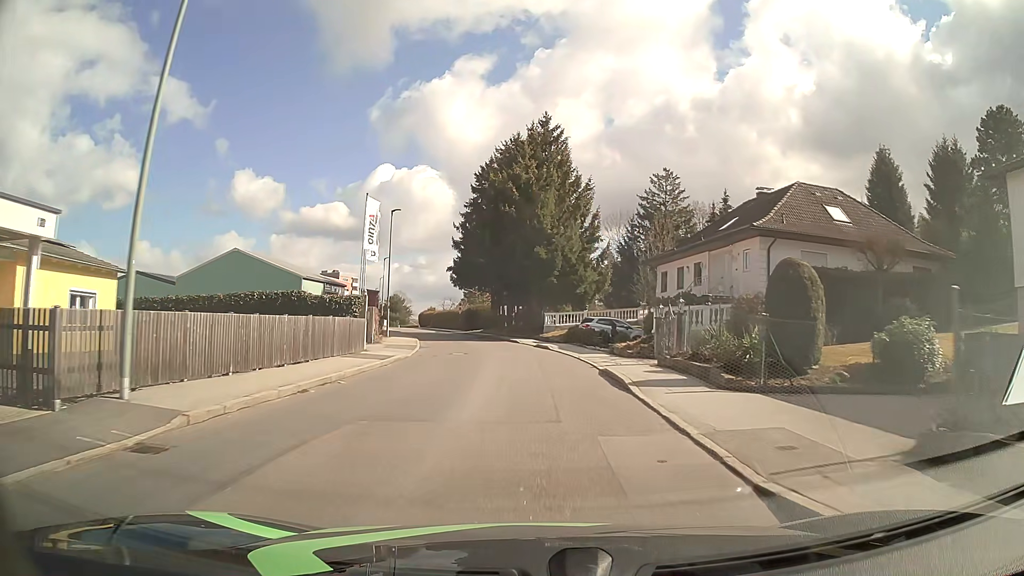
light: Day
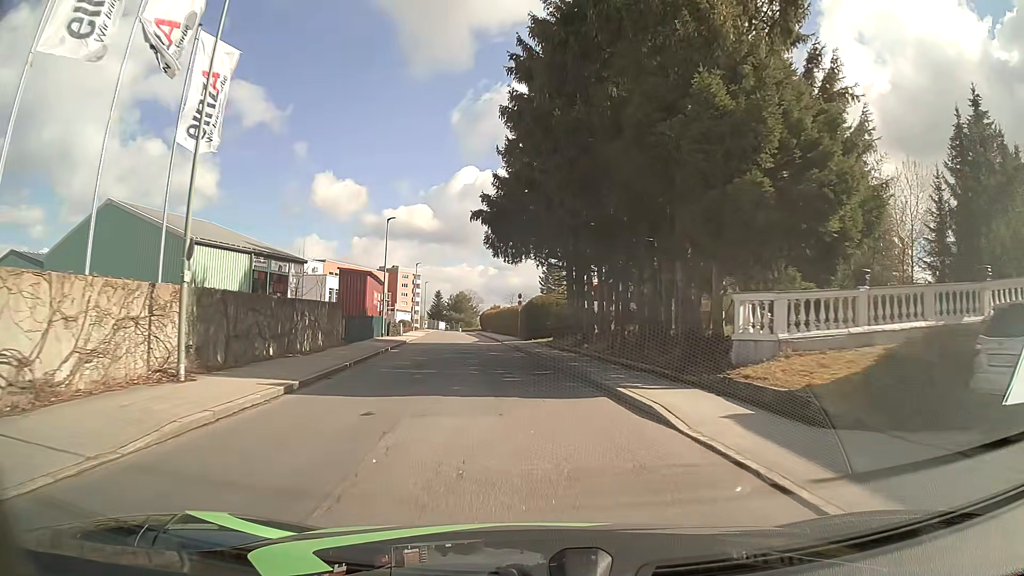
(-1.4, +32.2) m; -7°
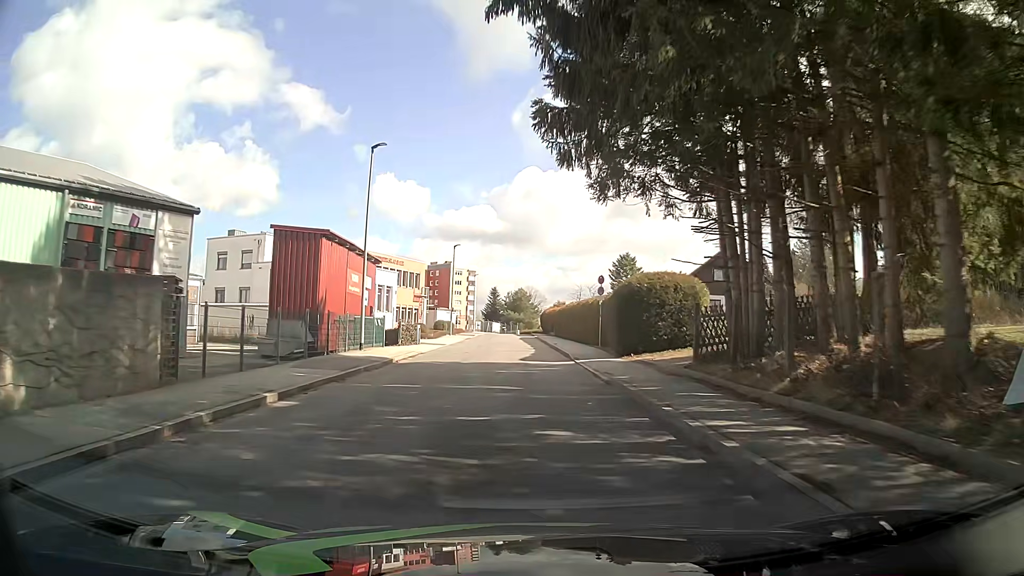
(-1.1, +20.4) m; -6°
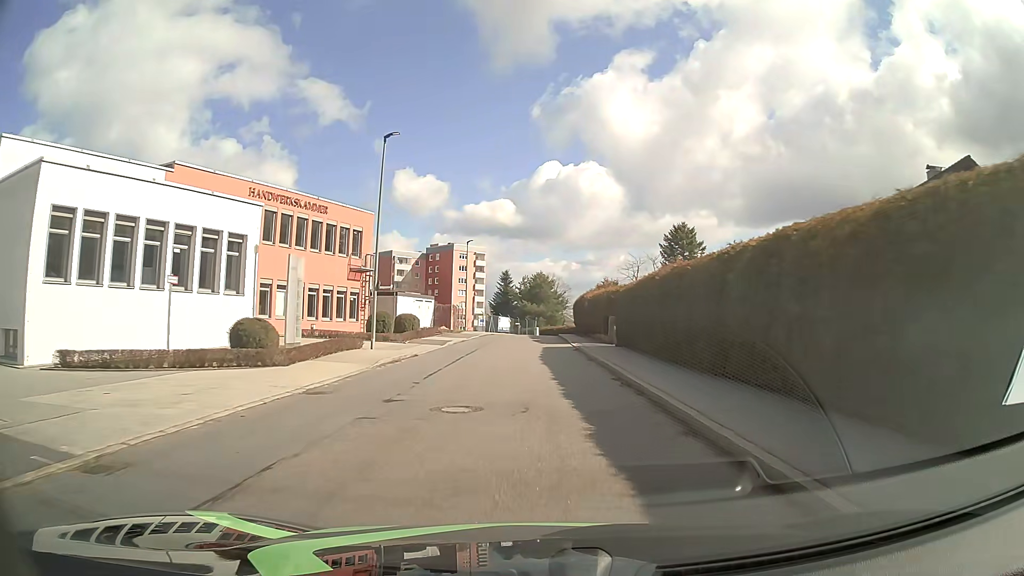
(-0.3, +36.1) m; -1°
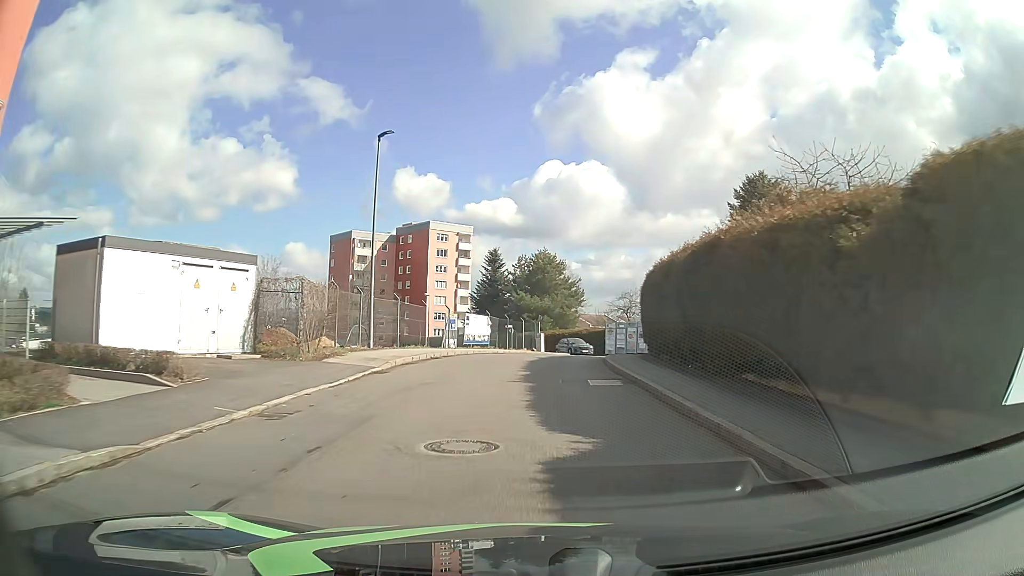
(-0.2, +36.2) m; 0°
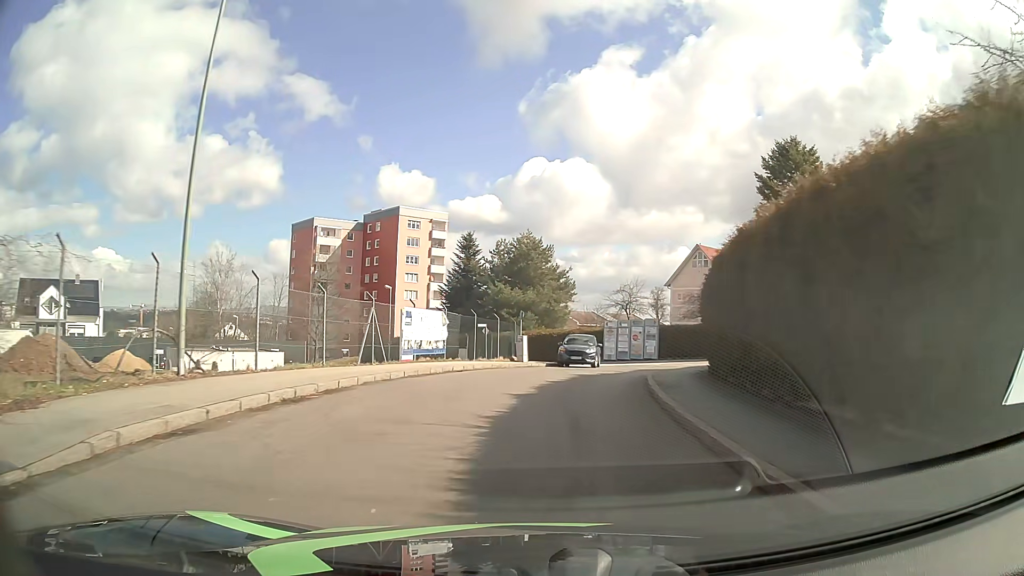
(+0.1, +12.8) m; +1°
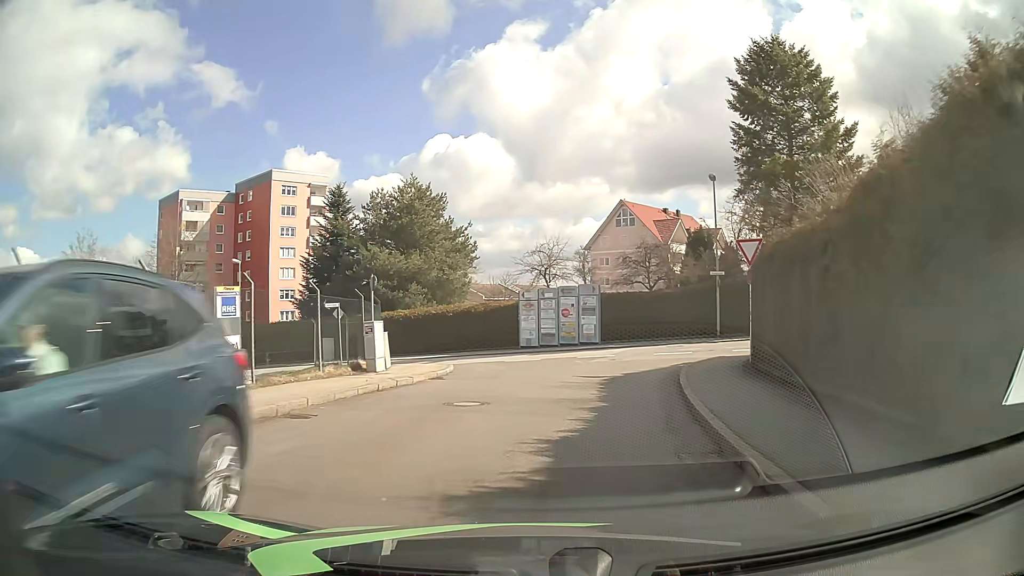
(+1.0, +16.0) m; +8°
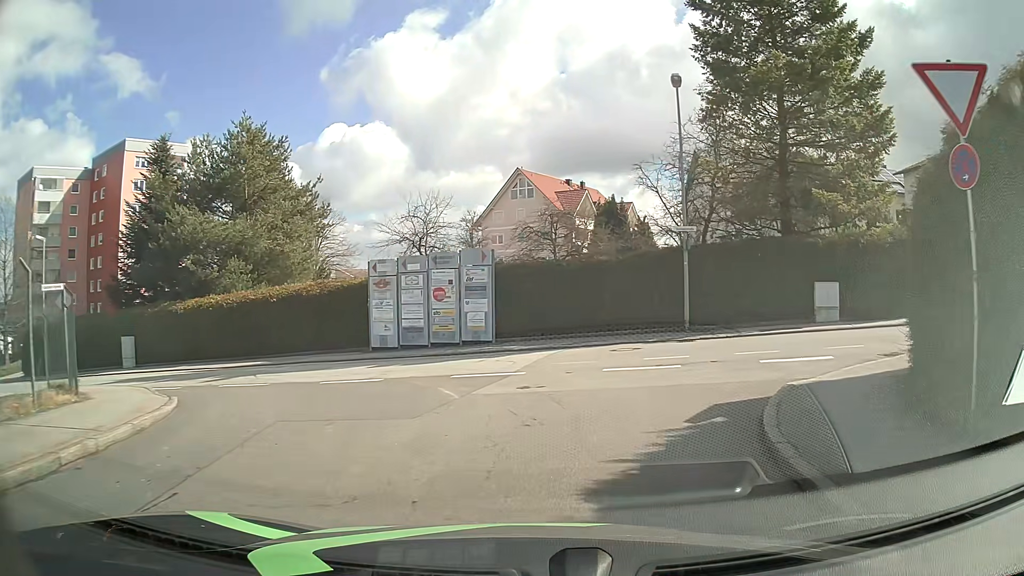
(+0.9, +12.8) m; +9°
(+1, +10) (-2, +19) (-11, +23) (-21, +26) (-30, +29) (-40, +32) (-49, +36) (-58, +40) (-67, +44) (-76, +48) m
